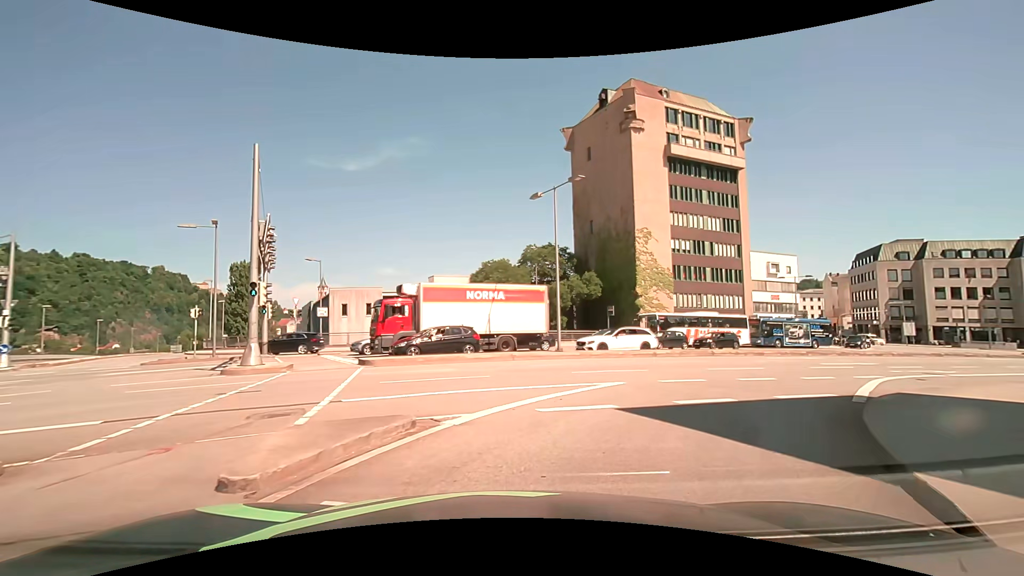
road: primary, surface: asphalt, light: Day
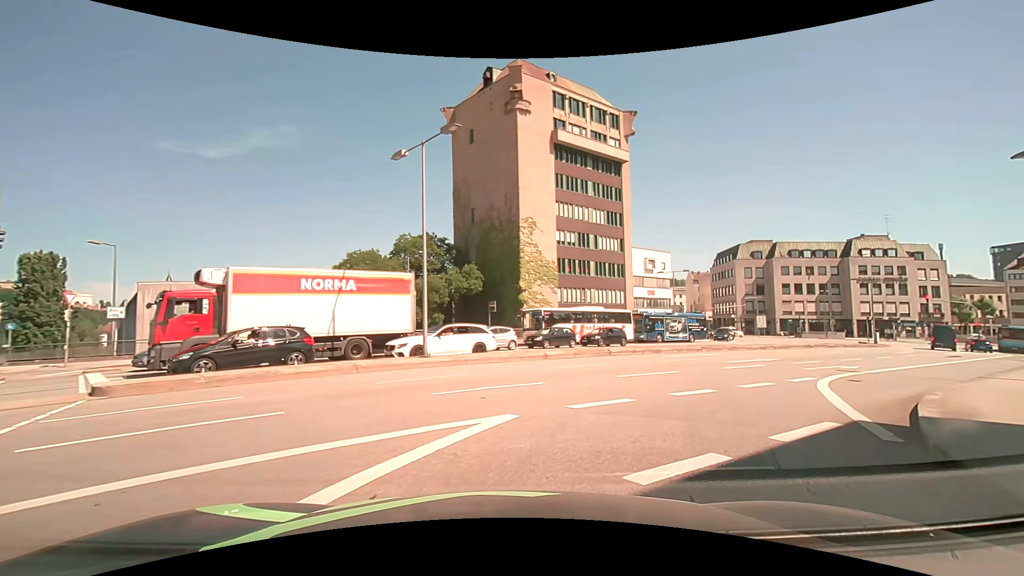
(+0.6, +5.8) m; +15°
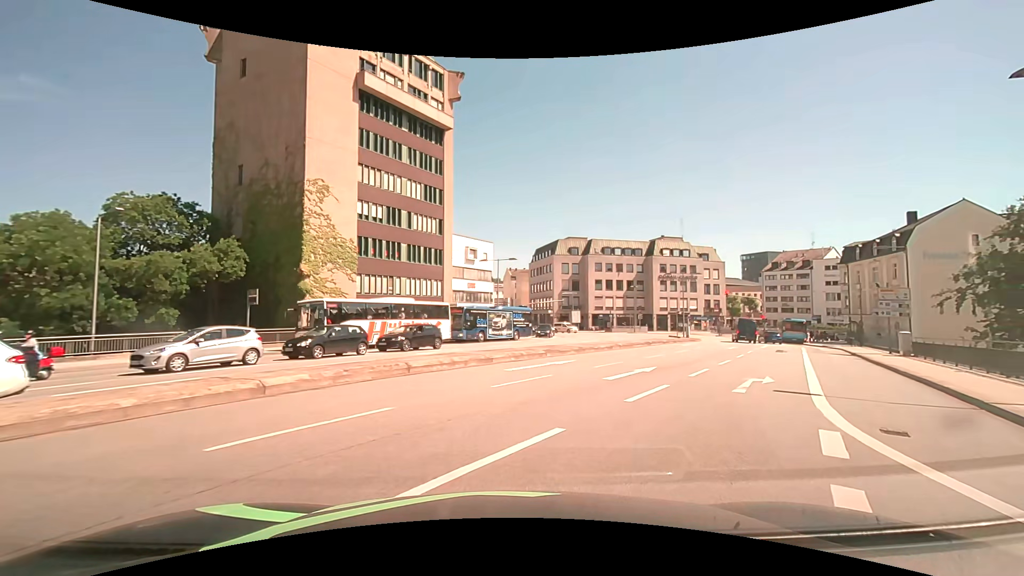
(+1.6, +10.4) m; +18°
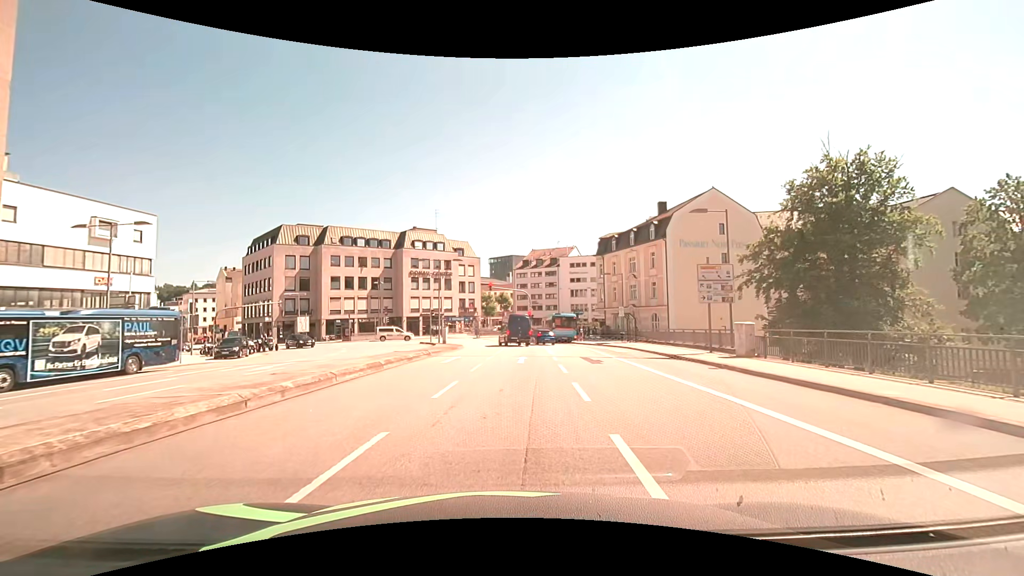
(+4.9, +17.0) m; +29°
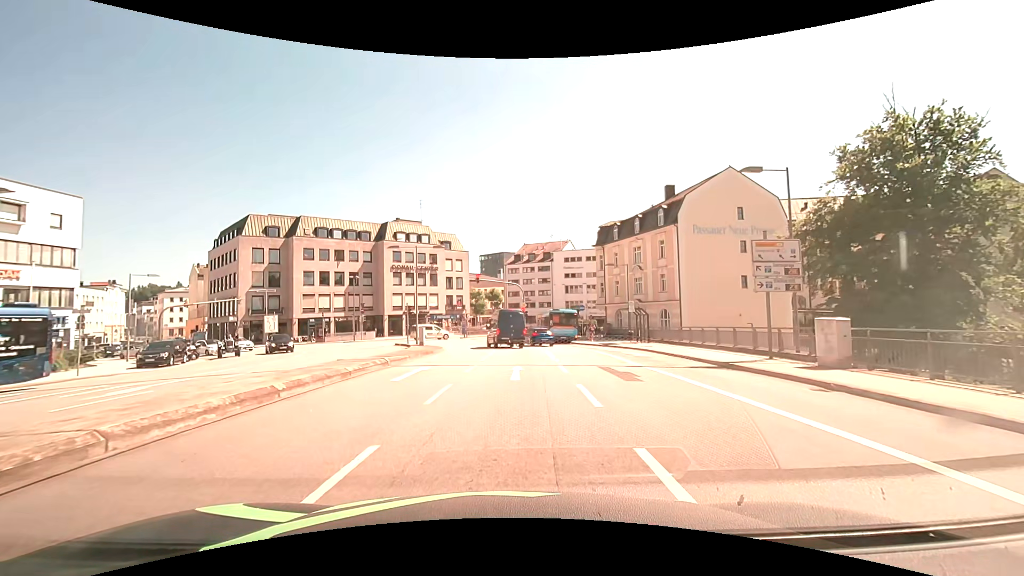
(+0.1, +7.0) m; +1°
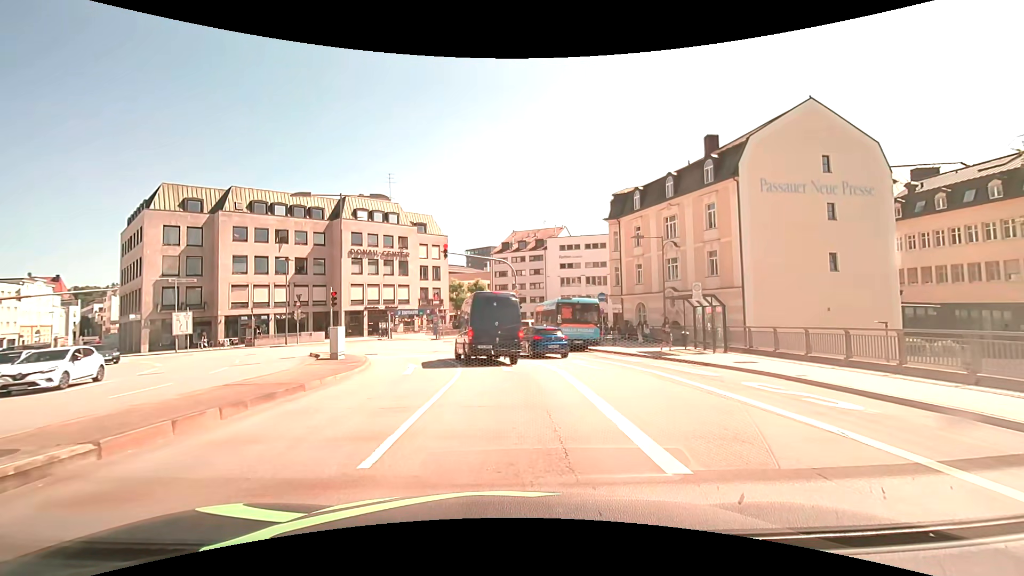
(+0.2, +15.4) m; +1°
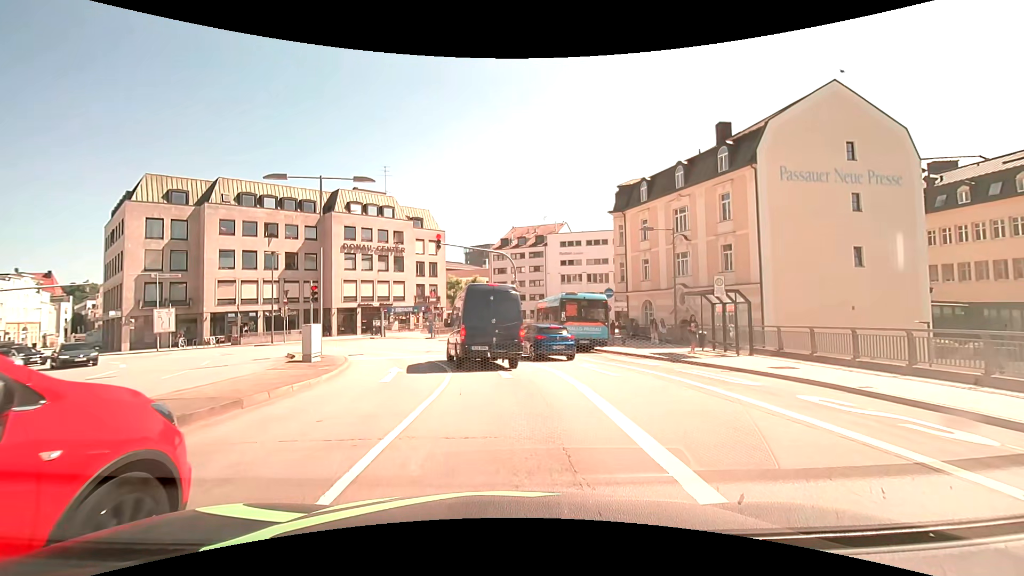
(0.0, +2.5) m; 0°
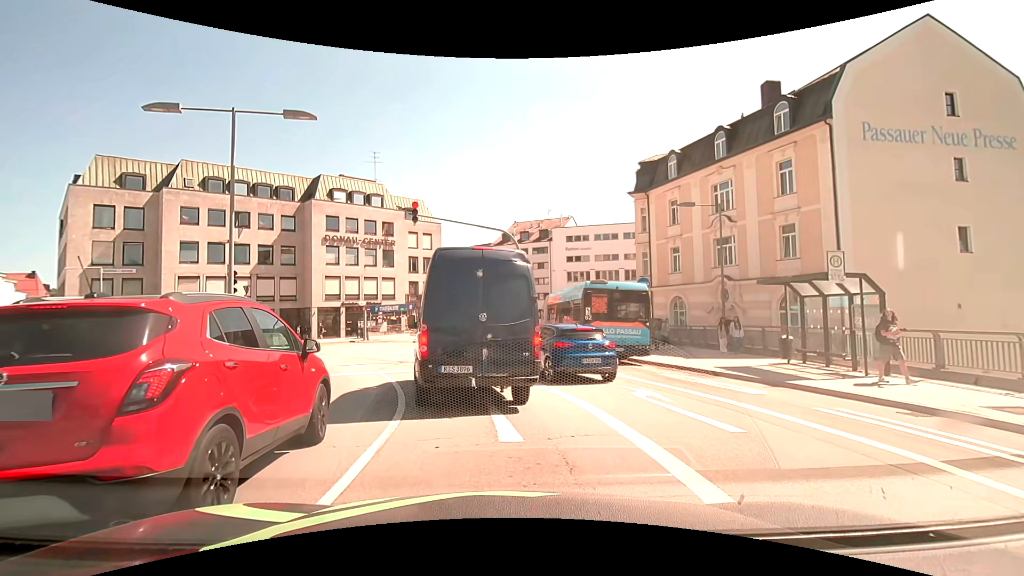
(+0.1, +6.9) m; -1°
